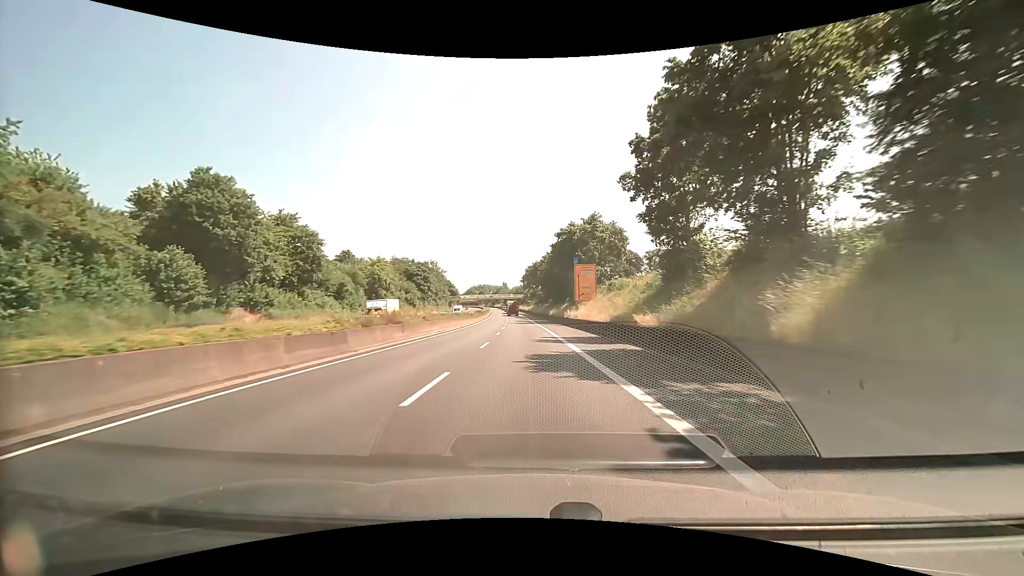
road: trunk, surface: asphalt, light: Day
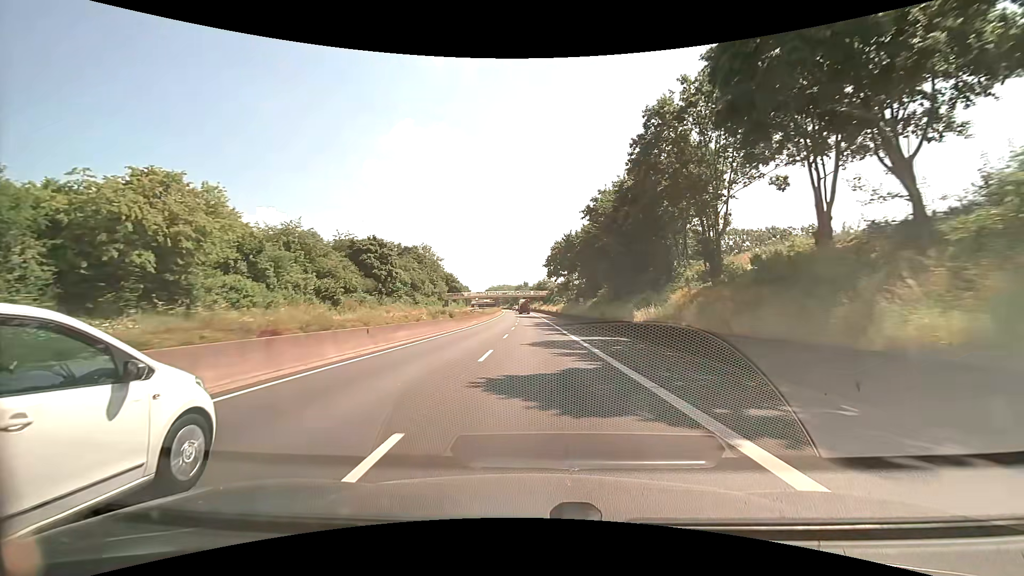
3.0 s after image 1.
(-1.7, +54.0) m; -3°
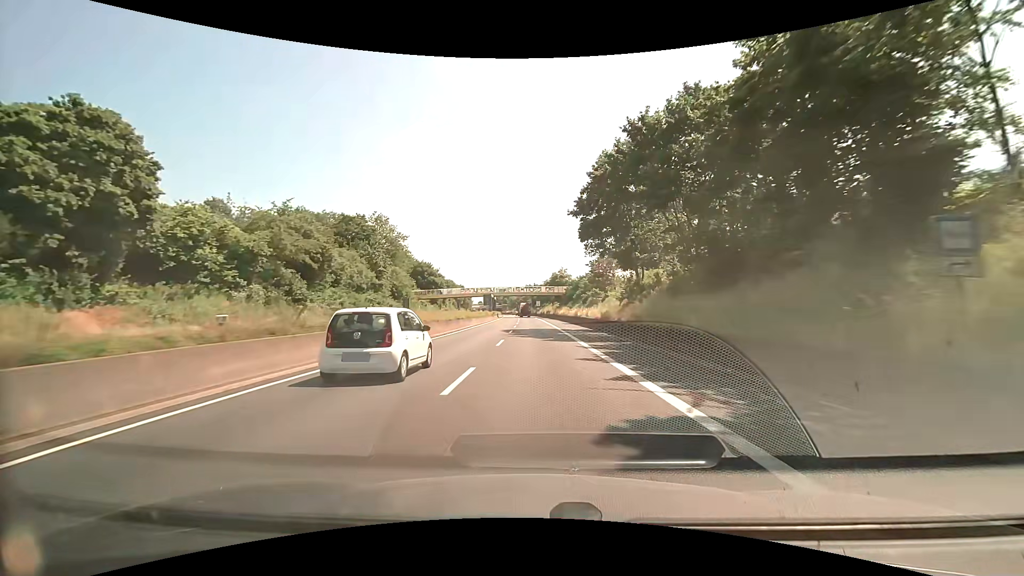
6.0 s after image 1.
(-0.5, +53.6) m; -1°
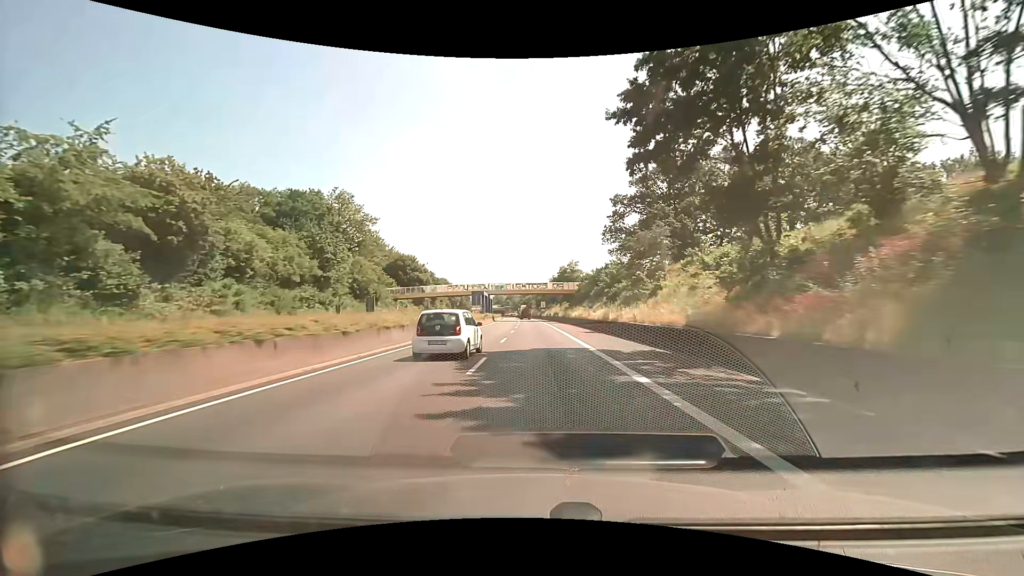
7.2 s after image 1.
(-0.1, +21.4) m; -1°
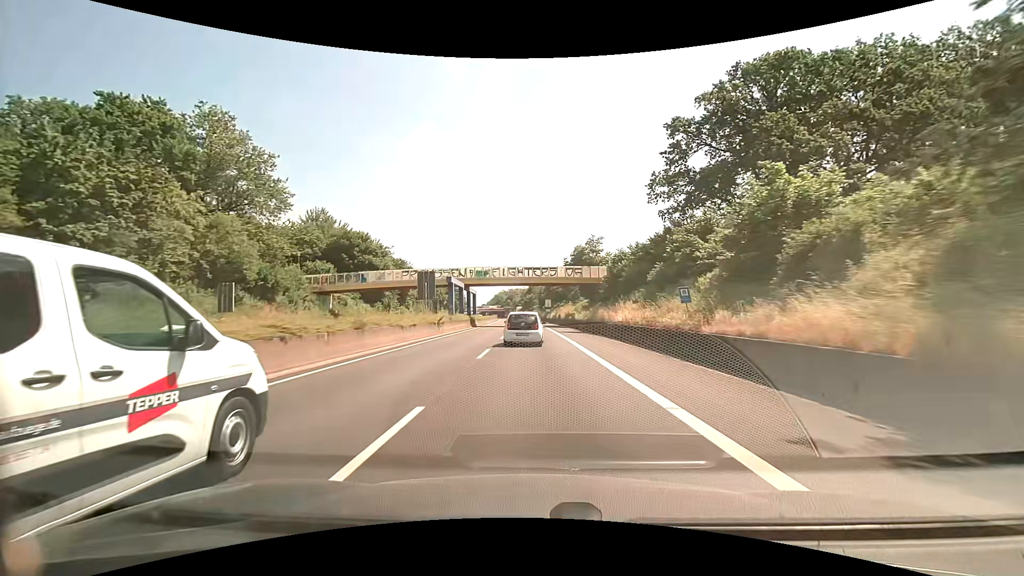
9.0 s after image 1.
(+0.1, +32.0) m; 0°
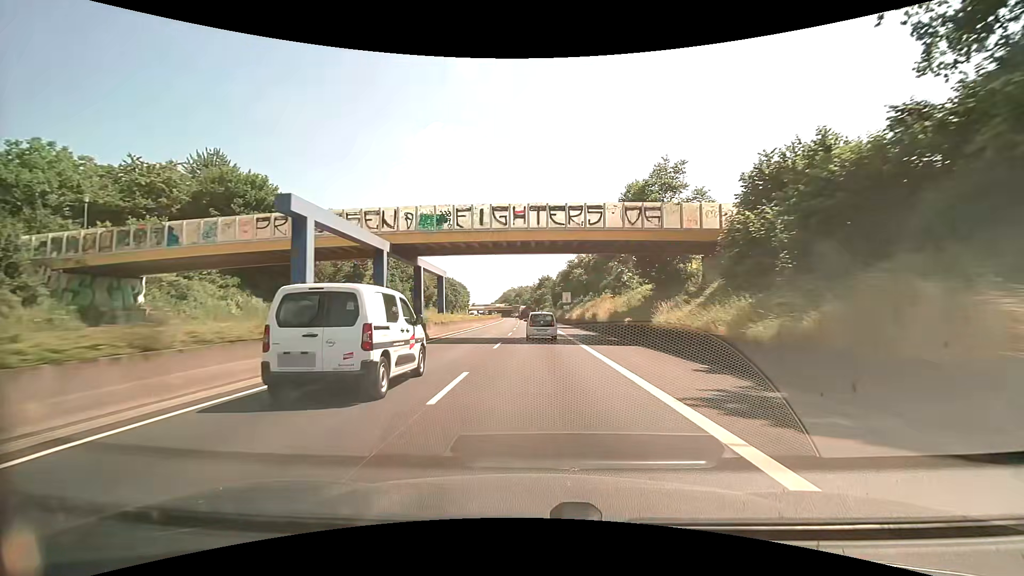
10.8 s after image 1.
(-0.4, +32.1) m; -1°
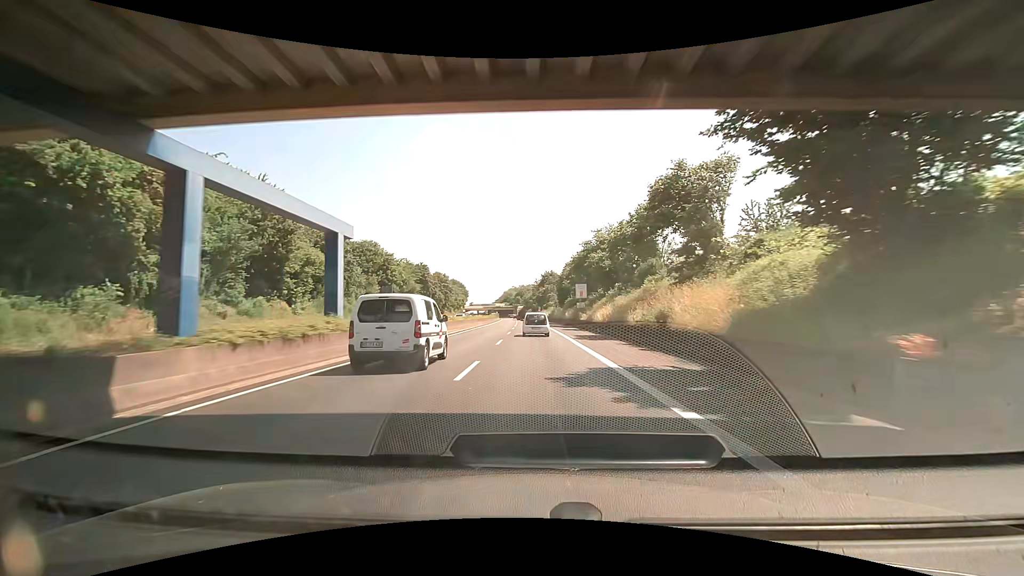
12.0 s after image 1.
(0.0, +21.5) m; 0°
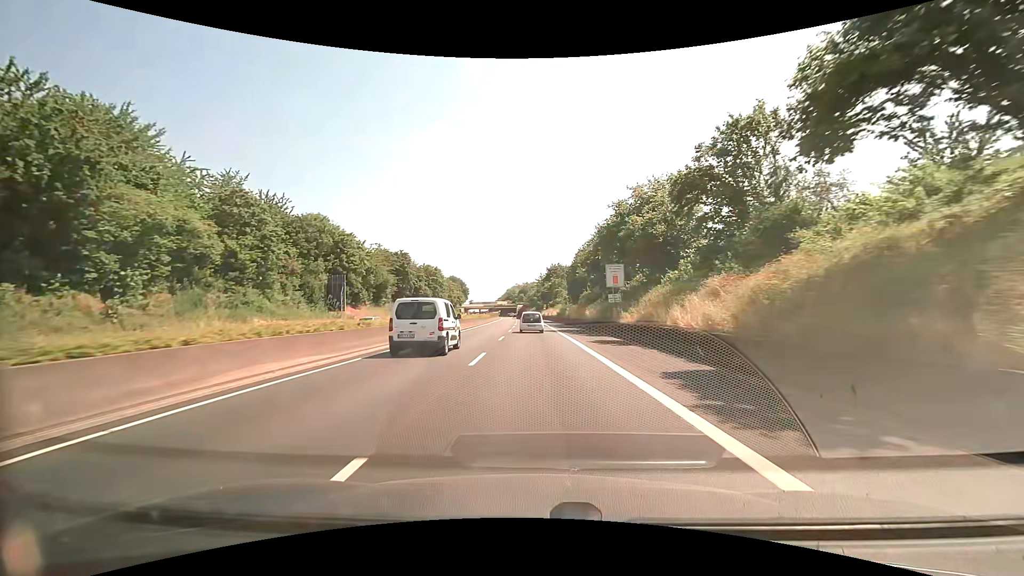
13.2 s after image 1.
(0.0, +21.5) m; 0°
(0, +10) (0, +20) (0, +30) (0, +40) (-1, +50) (-1, +60) (-1, +70) (-2, +80) (-2, +90) (-2, +100) m
